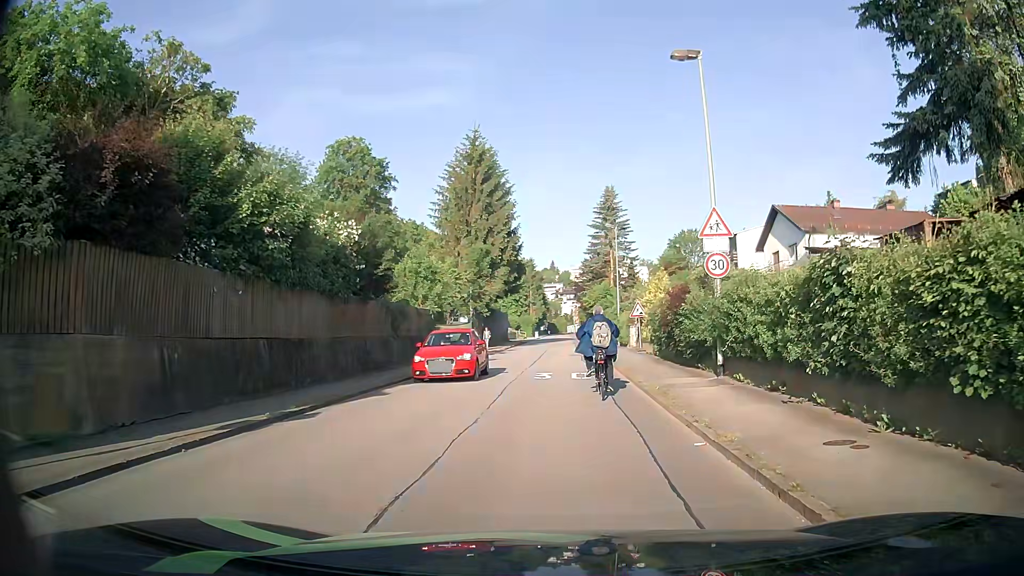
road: tertiary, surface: asphalt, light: Day
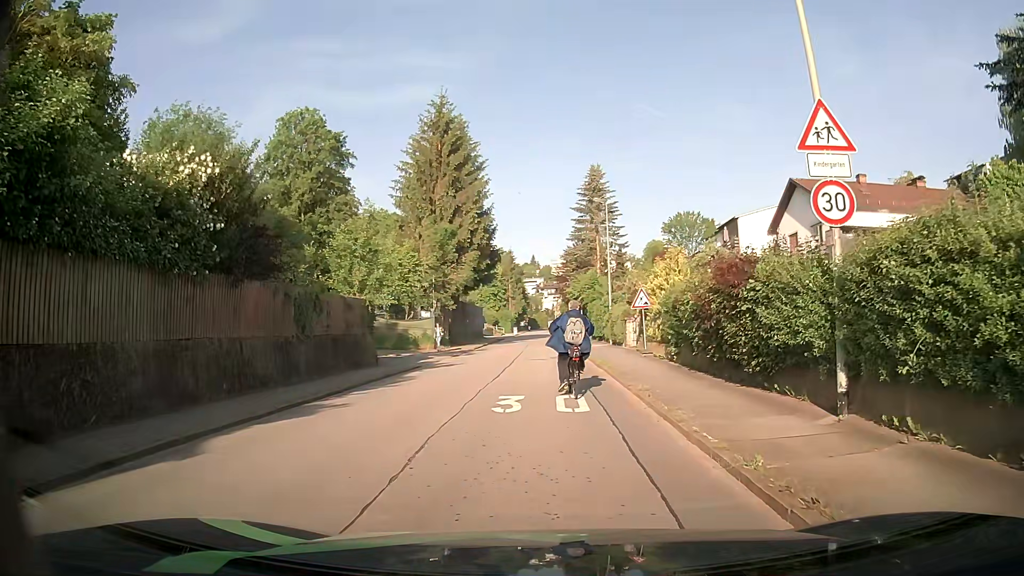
(+0.1, +7.8) m; +3°
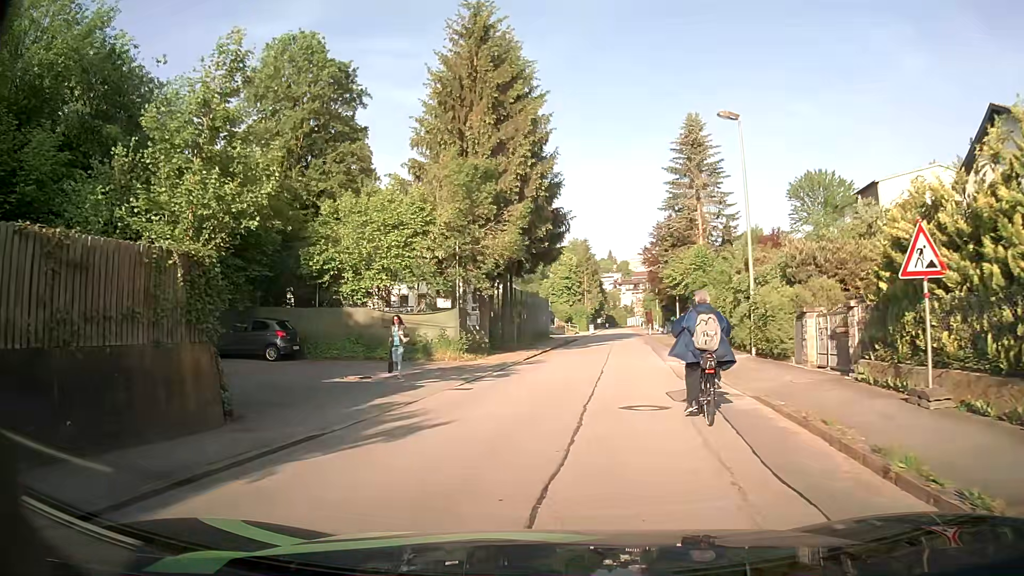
(-0.8, +16.1) m; -7°
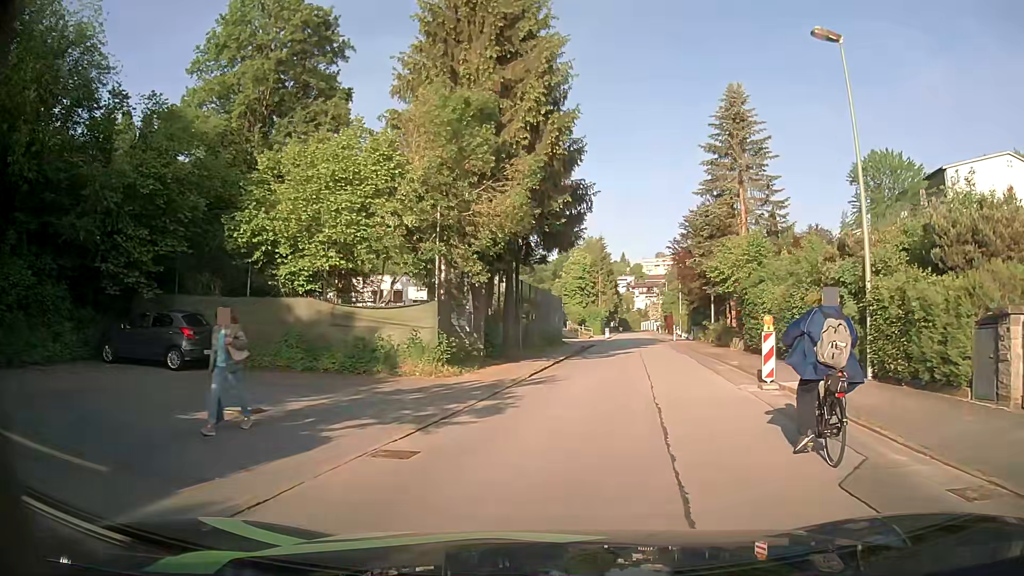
(-0.2, +7.7) m; -1°
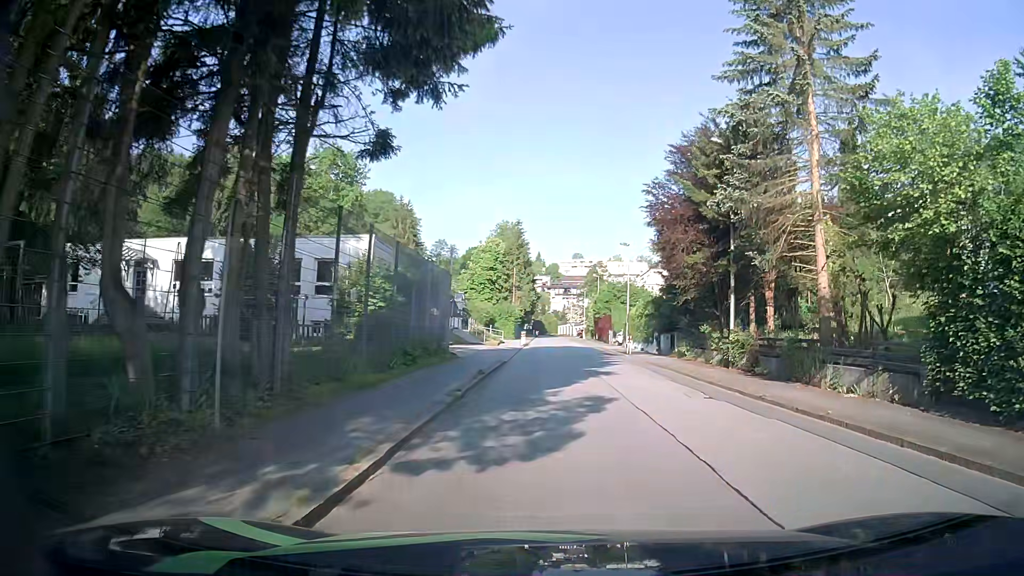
(+1.0, +21.4) m; +7°
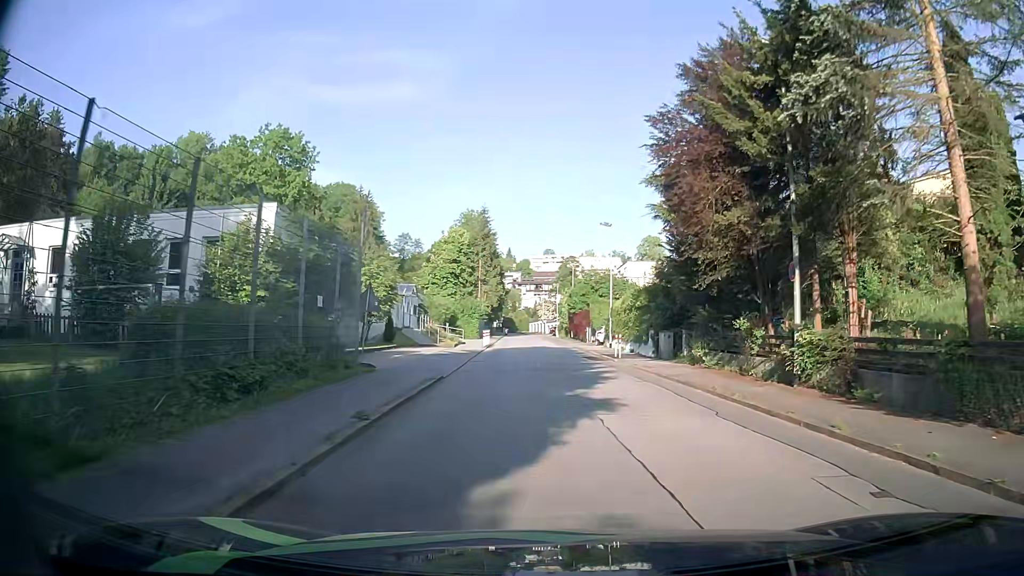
(+0.3, +9.1) m; +1°
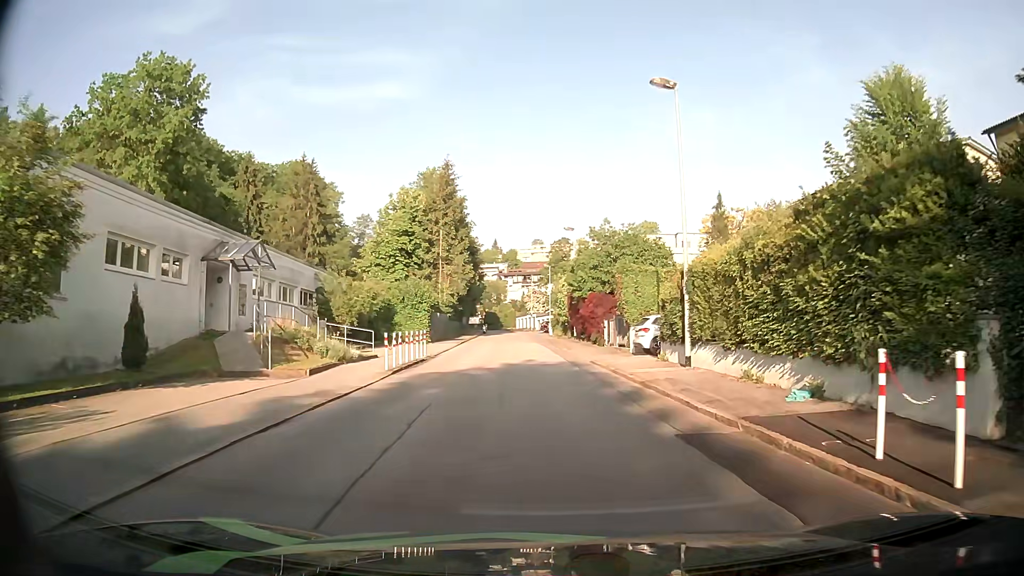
(+0.7, +26.1) m; +2°
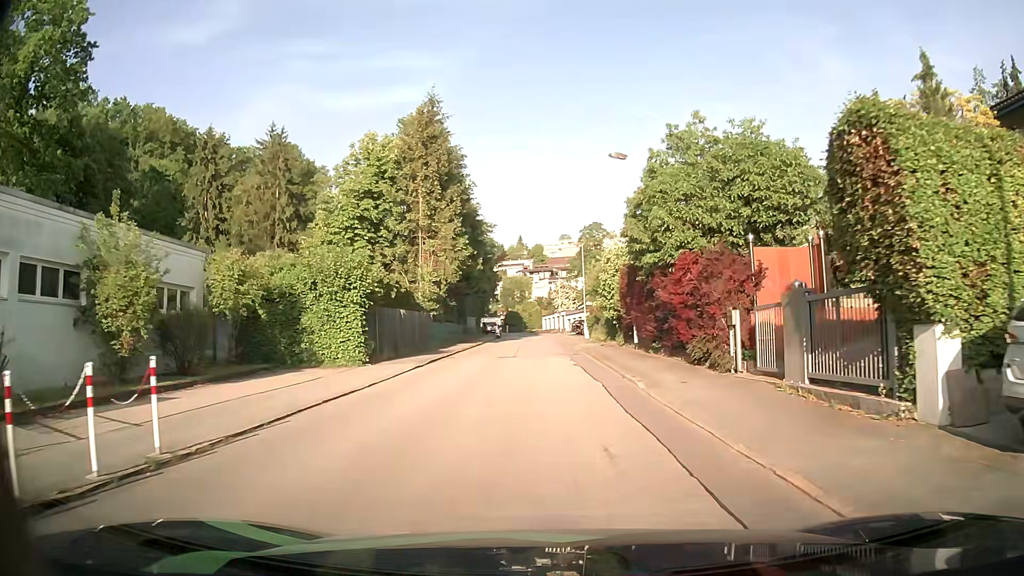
(-0.1, +21.2) m; -2°
(0, +10) (0, +20) (0, +30) (0, +40) (0, +50) (0, +60) (0, +70) (-1, +80) (-2, +90) (-4, +100) m
